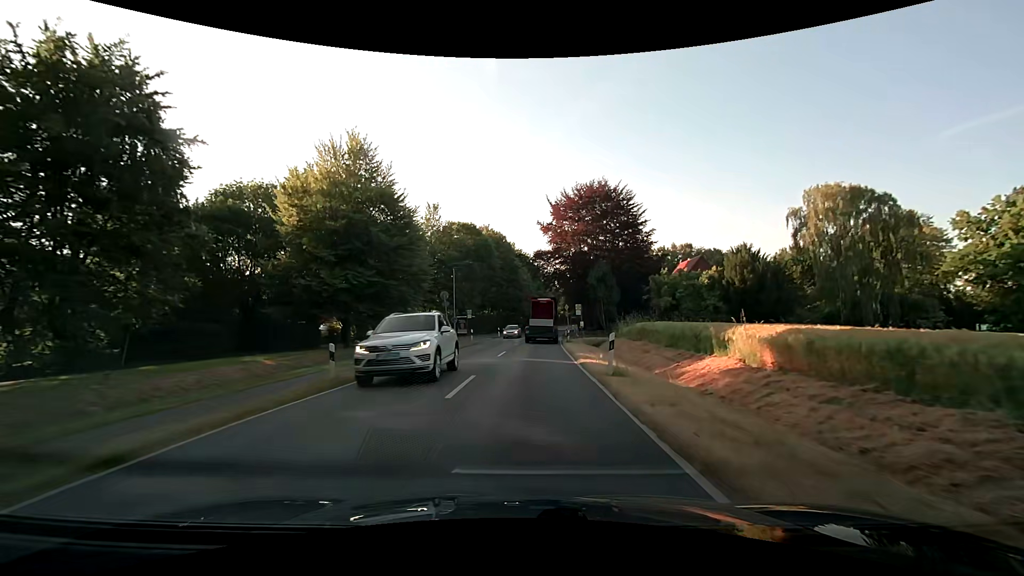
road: secondary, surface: asphalt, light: Day
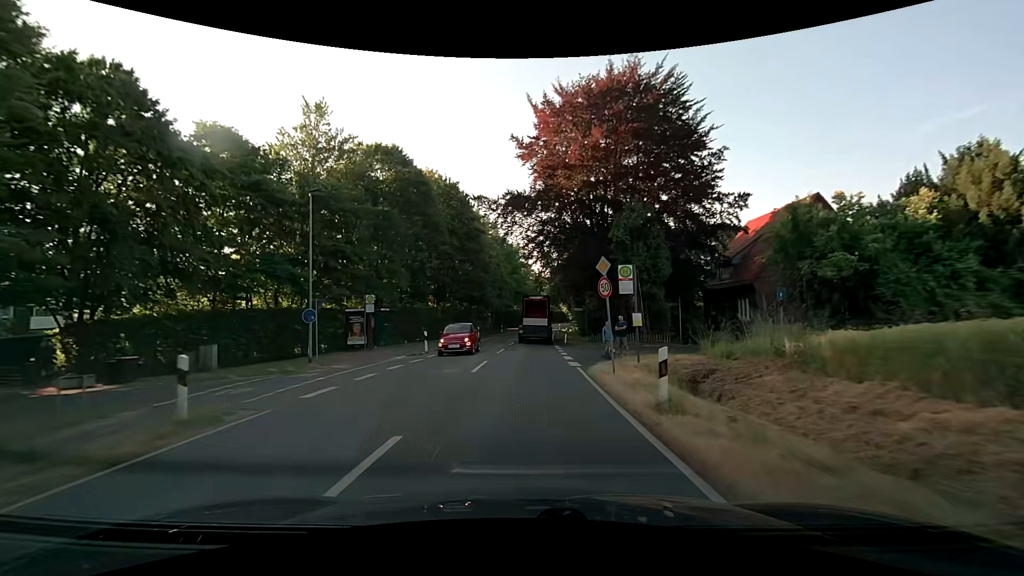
(+1.0, +31.2) m; +3°
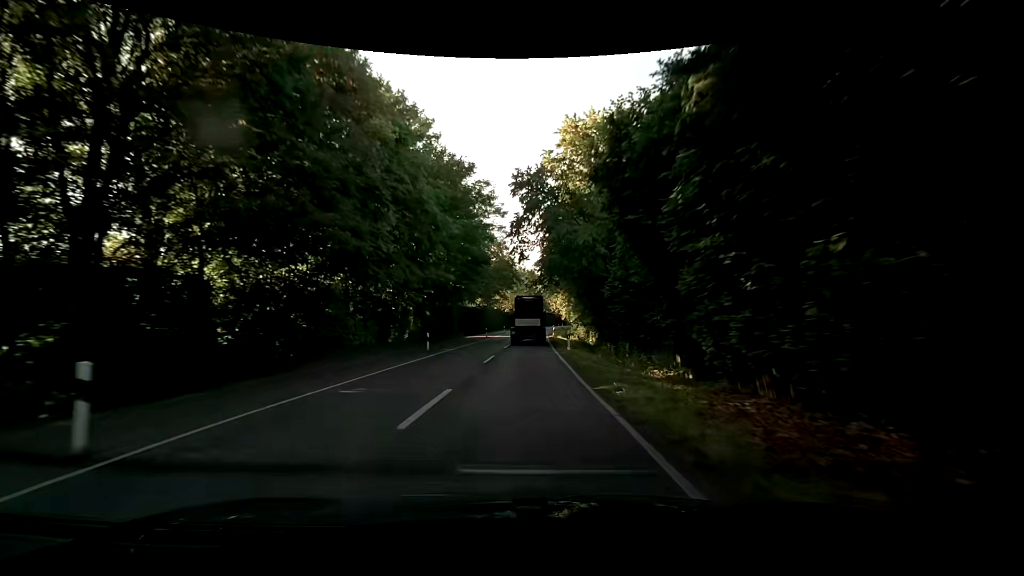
(+0.8, +39.0) m; +2°
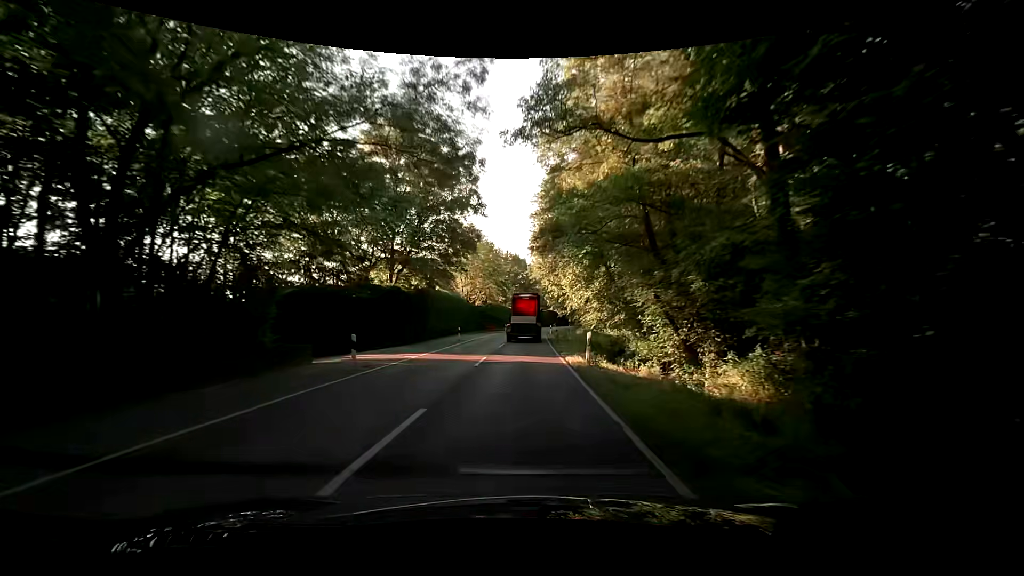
(+0.9, +38.8) m; +1°
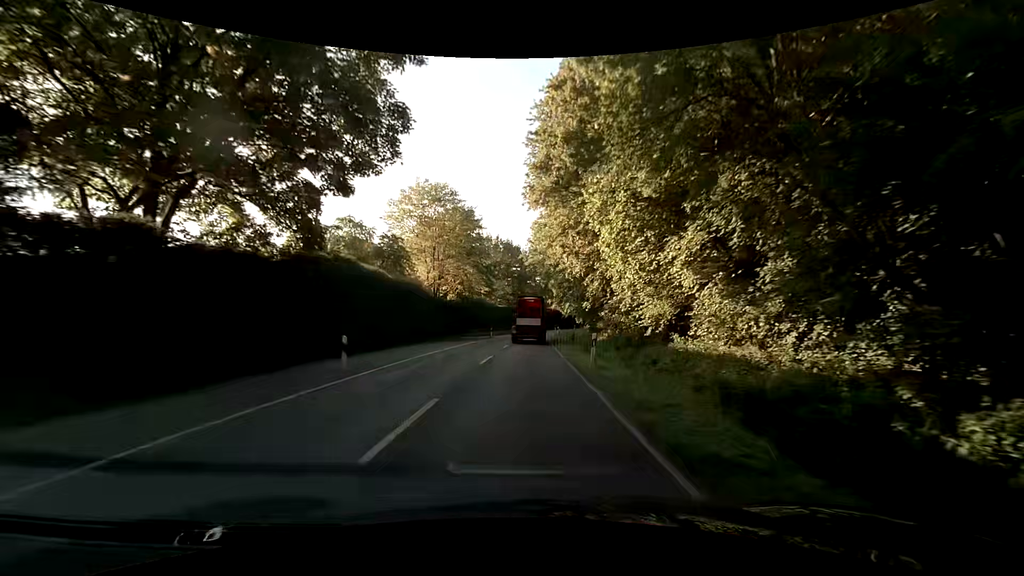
(+0.6, +23.2) m; +1°
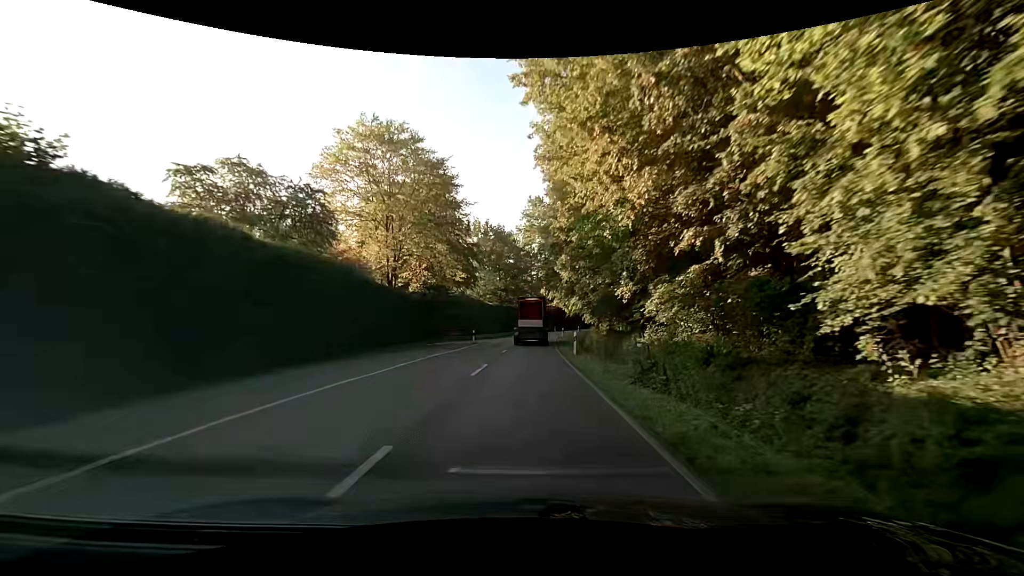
(+0.2, +15.5) m; +2°
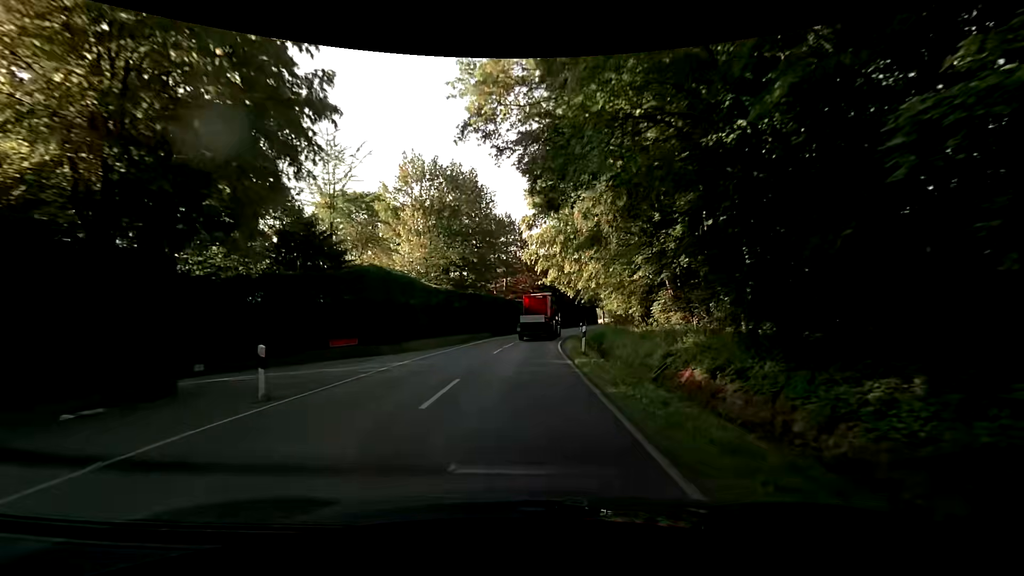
(+0.3, +31.1) m; +2°
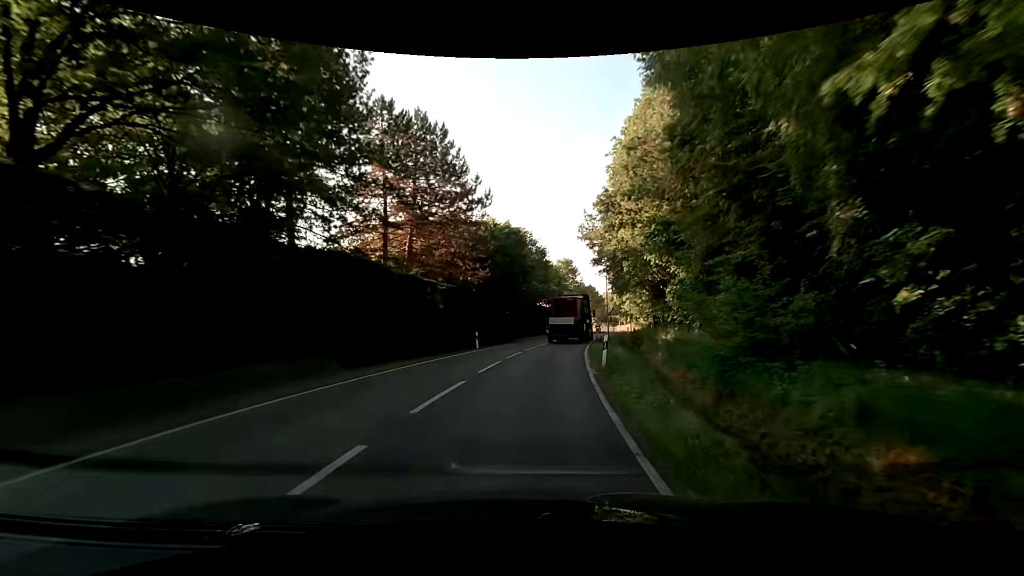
(+1.8, +38.7) m; +7°
(0, +10) (+1, +20) (+2, +30) (+3, +40) (+5, +50) (+8, +59) (+11, +69) (+13, +78) (+15, +88) (+16, +98) m
